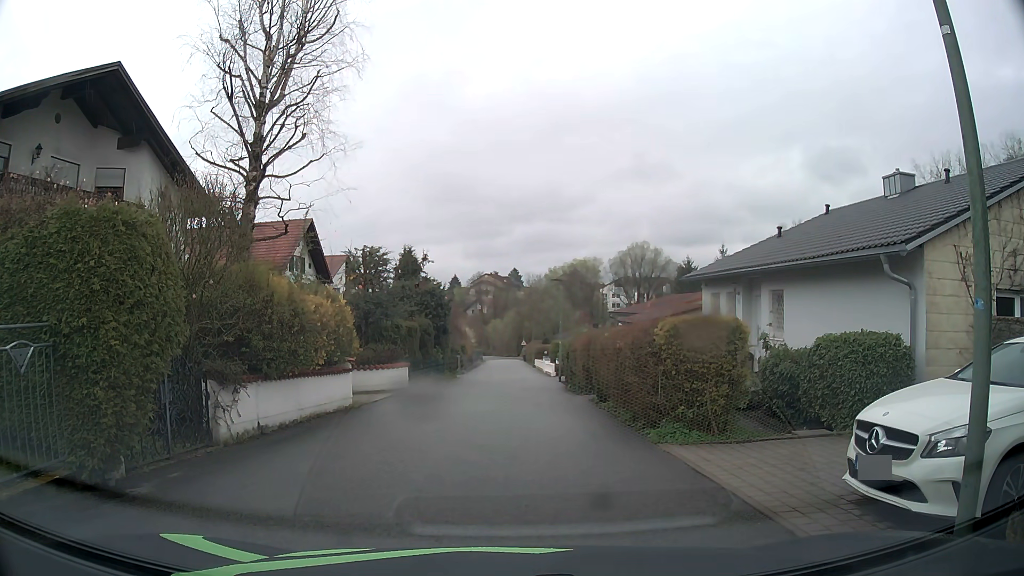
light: Day
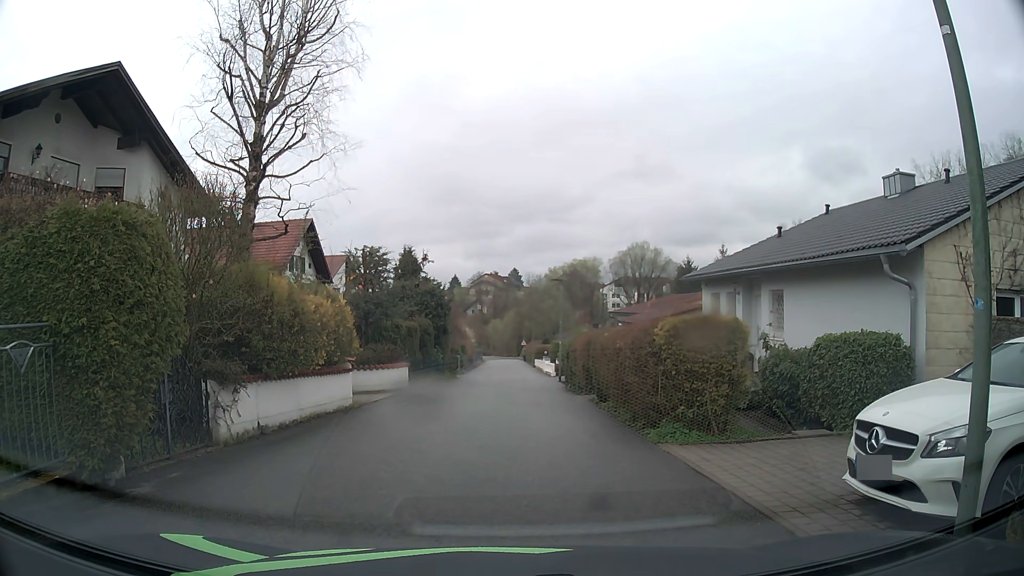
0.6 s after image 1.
(0.0, 0.0) m; 0°
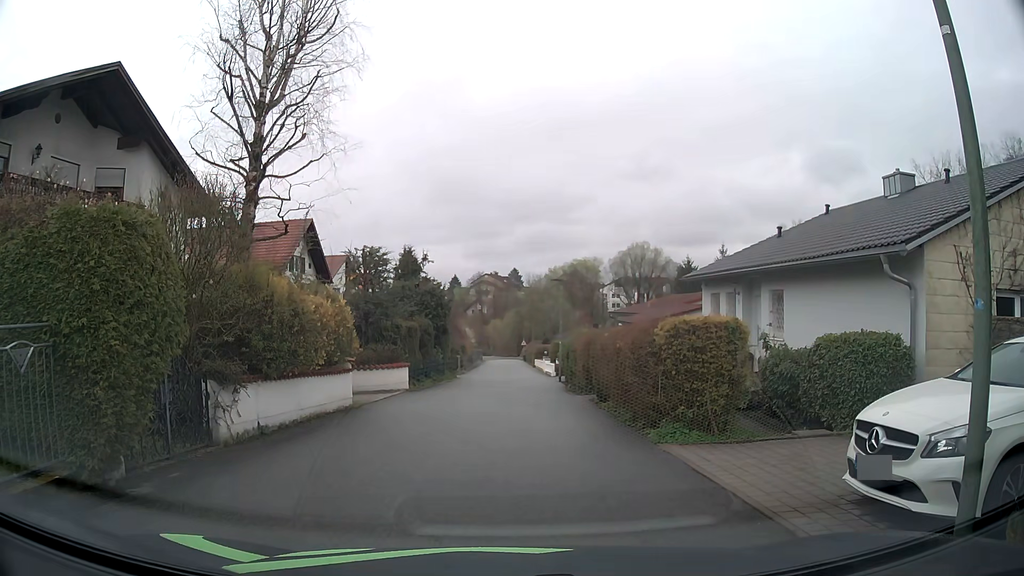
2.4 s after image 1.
(0.0, 0.0) m; 0°
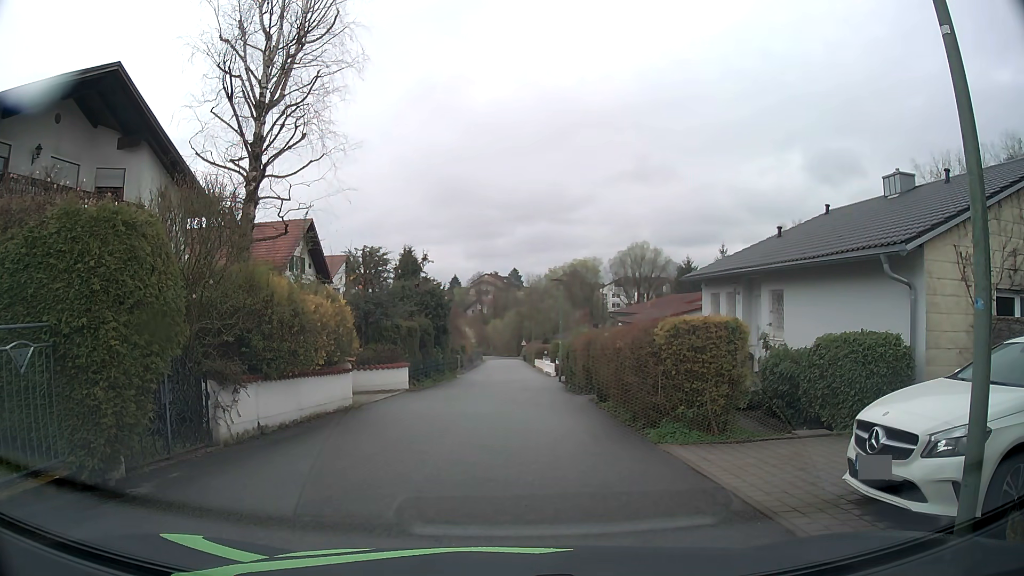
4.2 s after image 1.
(0.0, 0.0) m; 0°
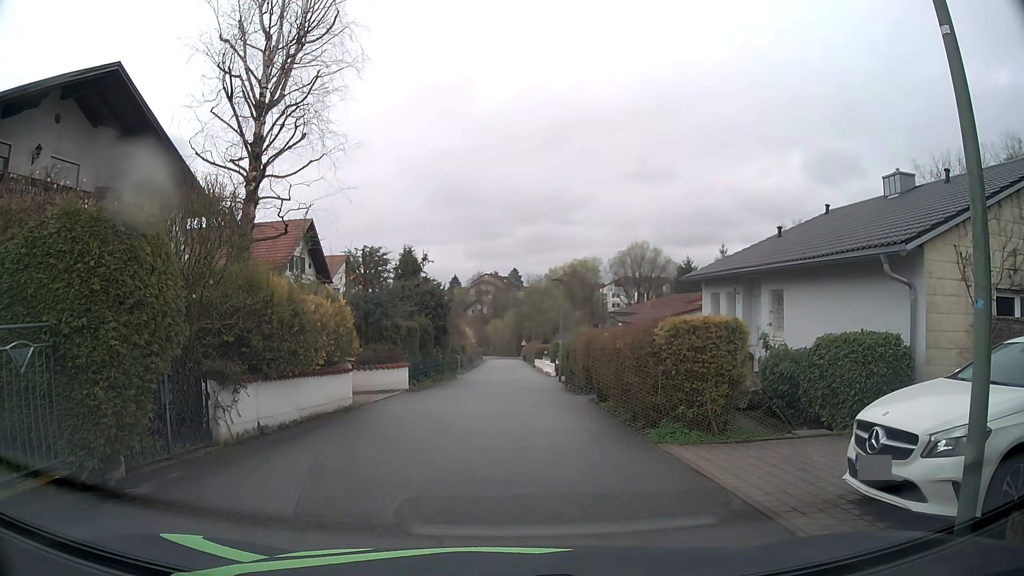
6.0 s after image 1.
(0.0, 0.0) m; 0°
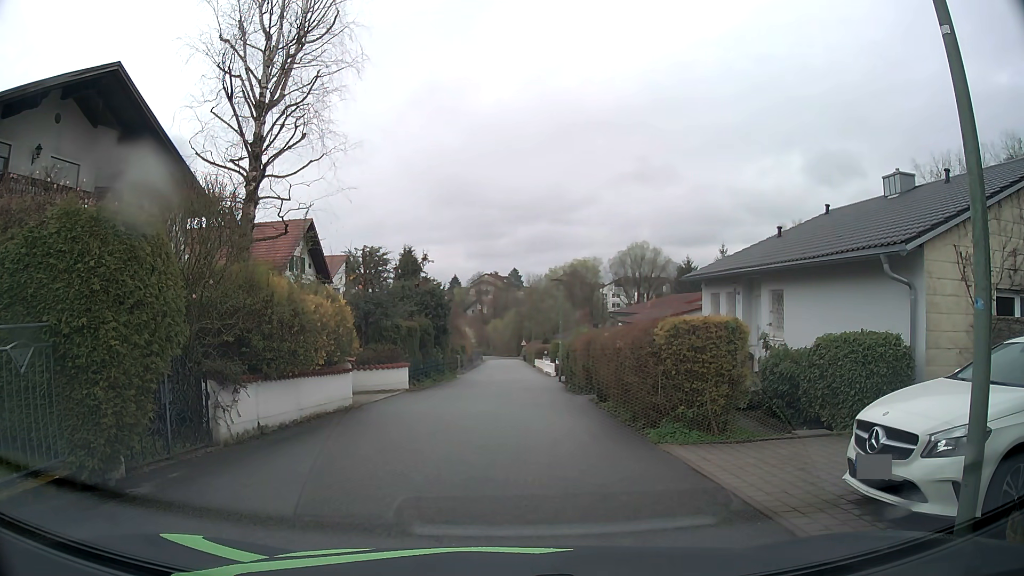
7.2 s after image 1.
(0.0, 0.0) m; 0°
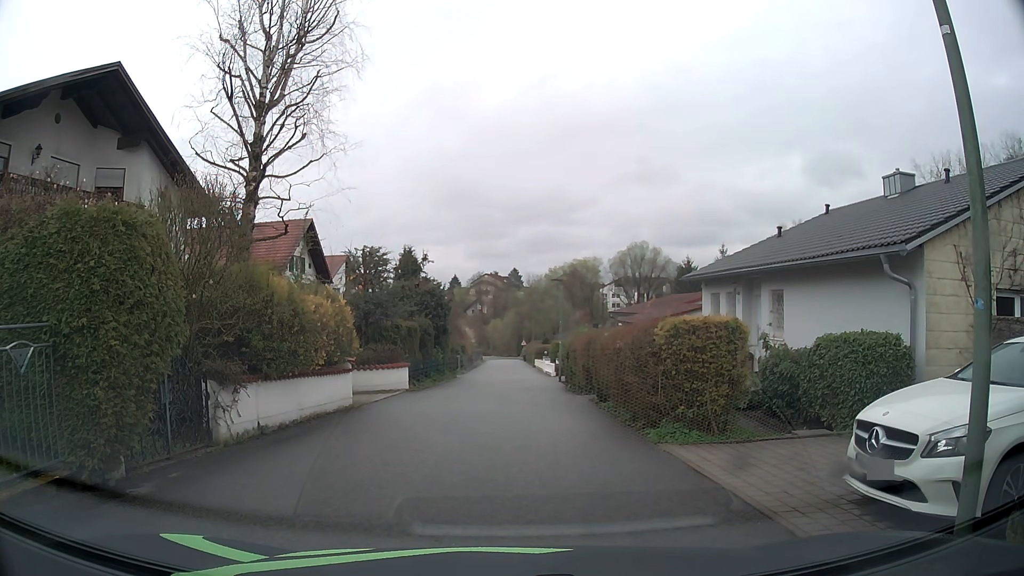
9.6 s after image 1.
(0.0, 0.0) m; 0°
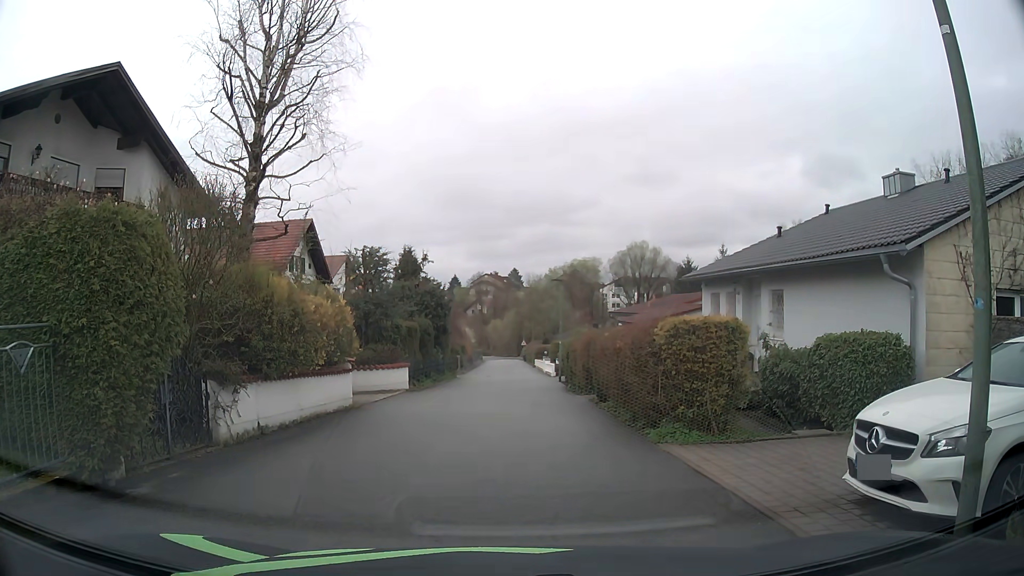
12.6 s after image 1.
(0.0, 0.0) m; 0°
(0, +10) (0, +20) (0, +30) (+1, +40) (+1, +50) (+2, +60) (+2, +70) (+2, +80) (+3, +90) (+3, +100) m
